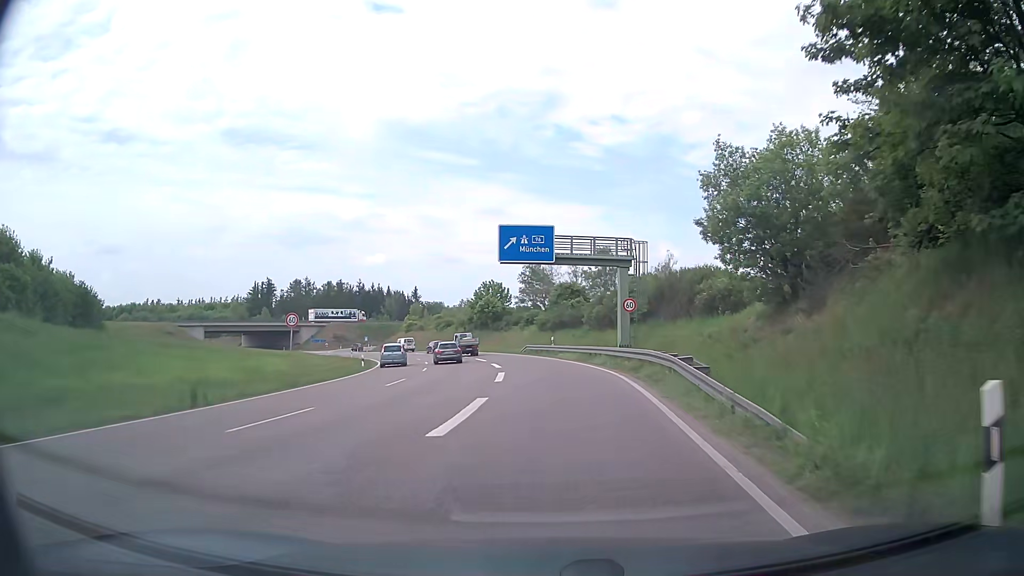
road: trunk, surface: asphalt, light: Day
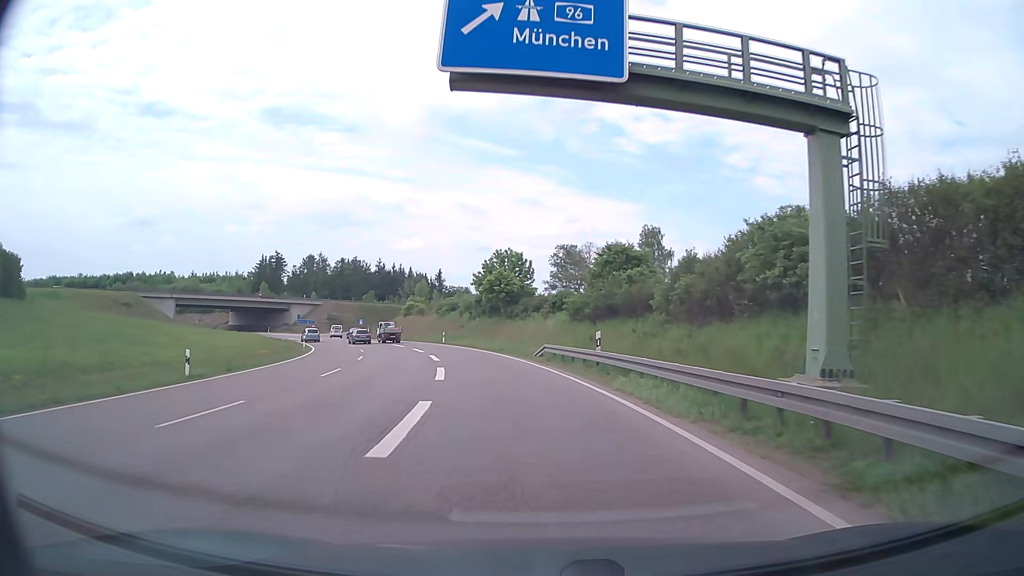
(+0.3, +26.2) m; -2°
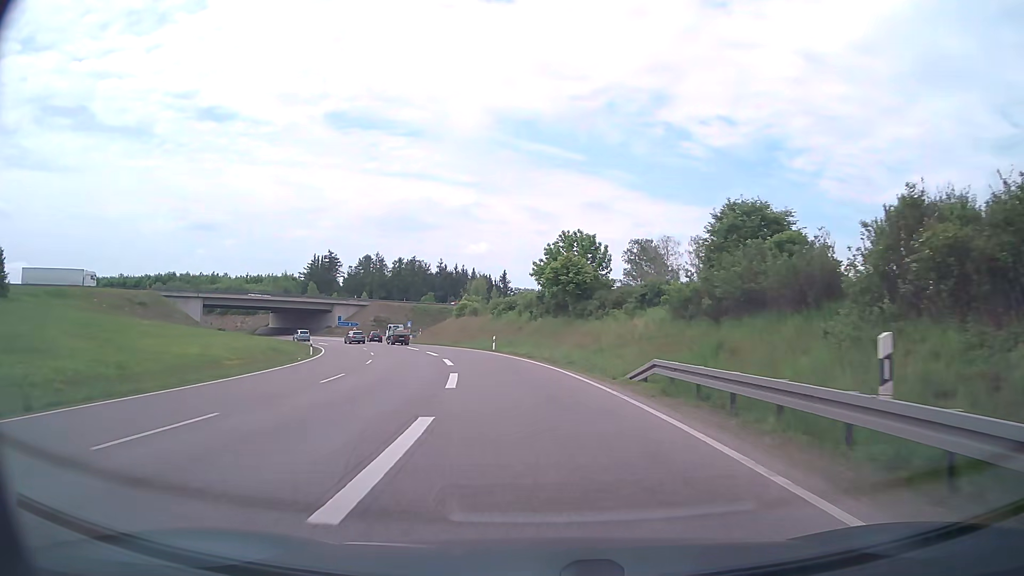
(-0.7, +14.7) m; -6°
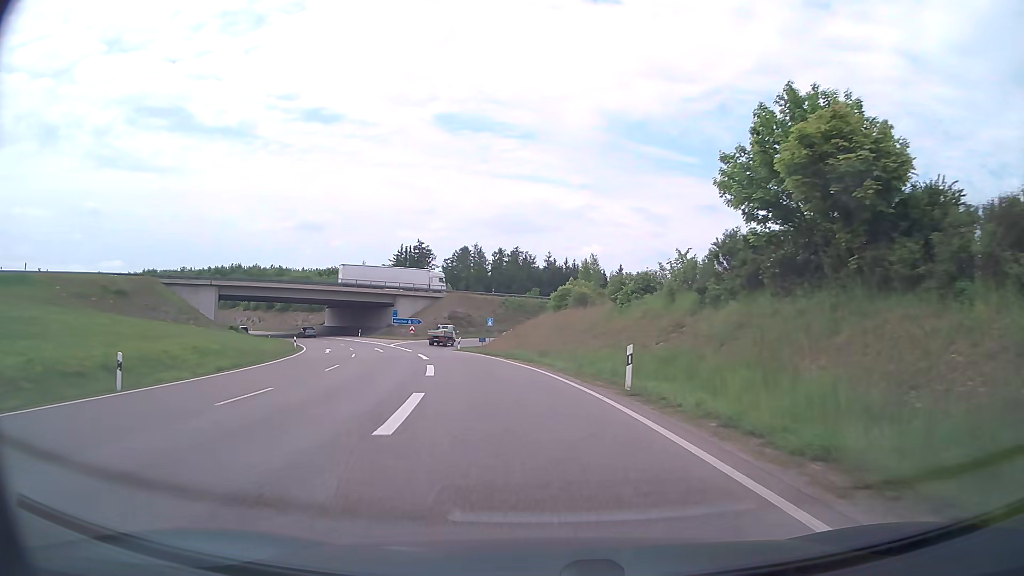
(-2.6, +32.3) m; -9°
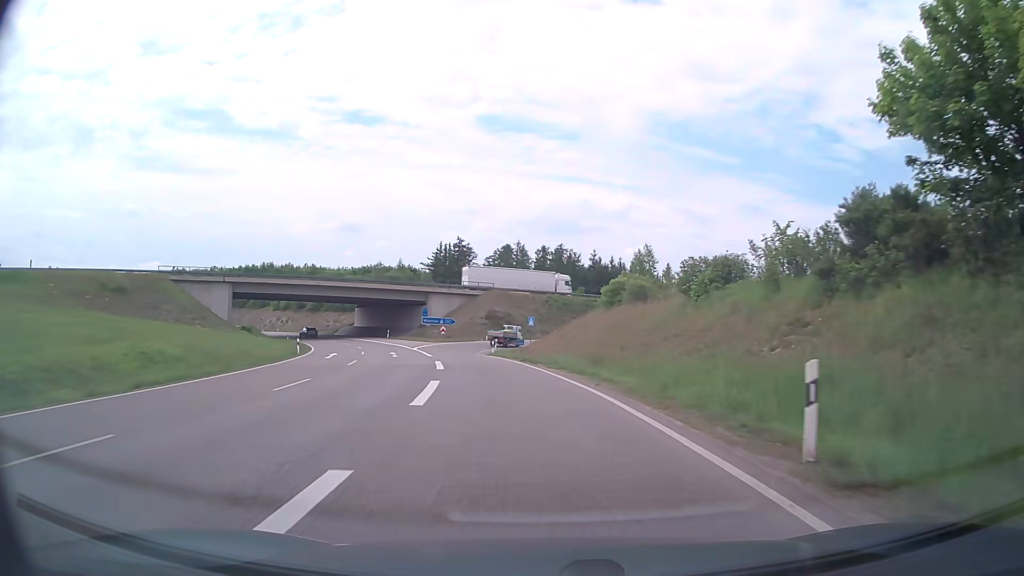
(-0.3, +8.6) m; -4°
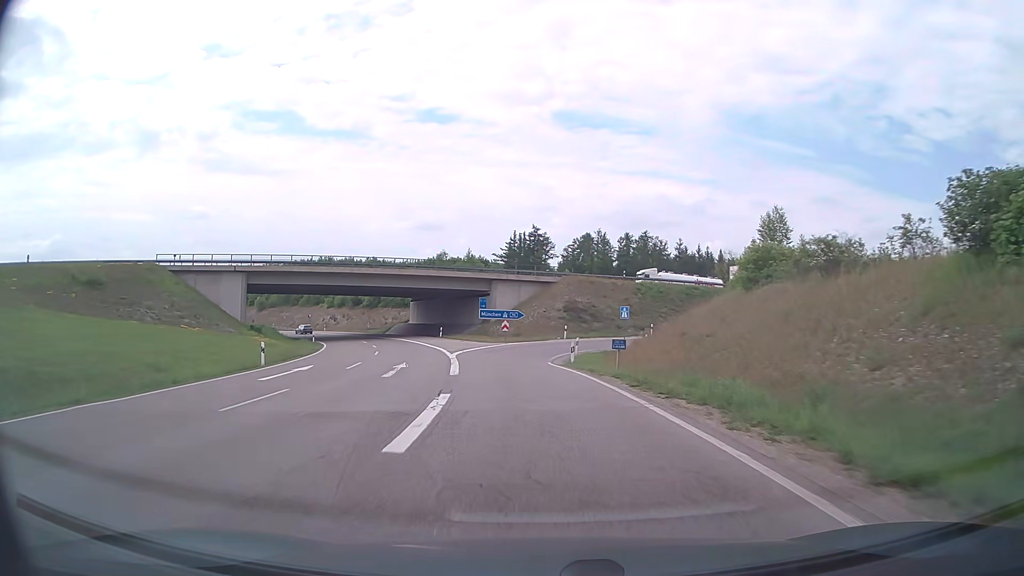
(-1.1, +17.2) m; -7°
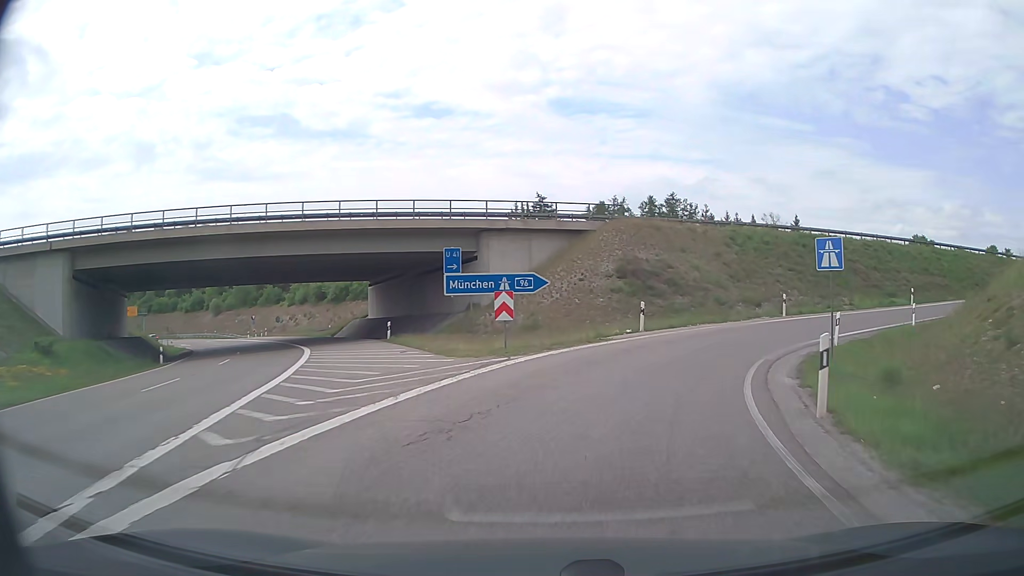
(-1.9, +31.0) m; -2°
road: motorway_link
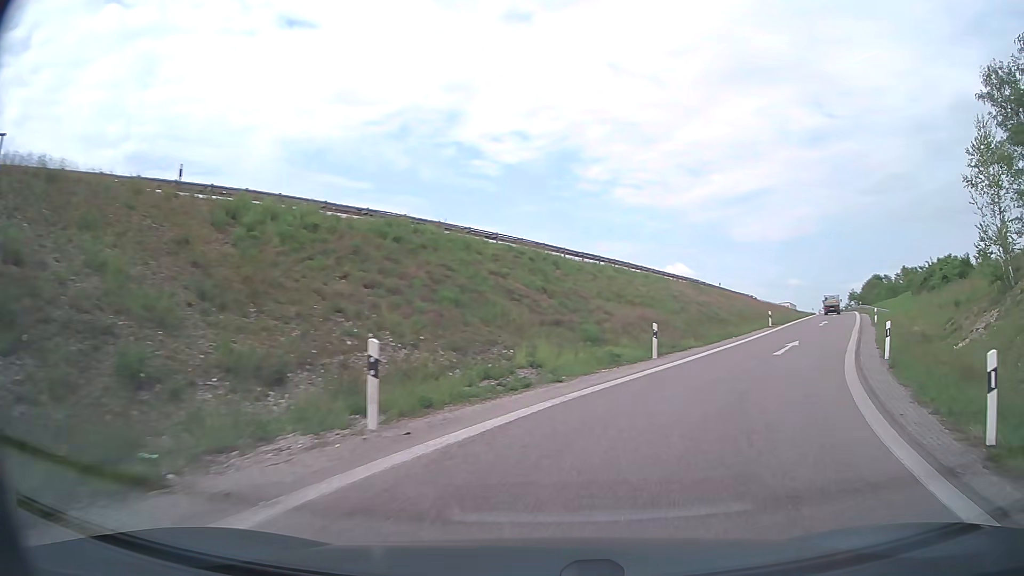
(+7.6, +25.1) m; +37°
(+2, +10) (+6, +19) (+11, +28) (+16, +36) (+21, +45) (+25, +54) (+30, +63) (+35, +71) (+39, +80) (+44, +89) m
